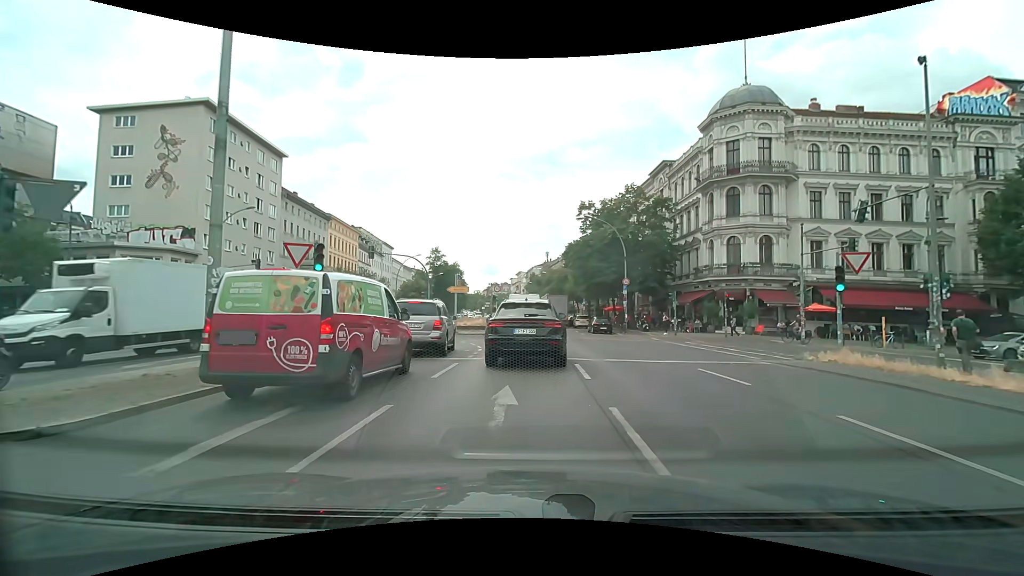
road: primary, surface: asphalt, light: Day
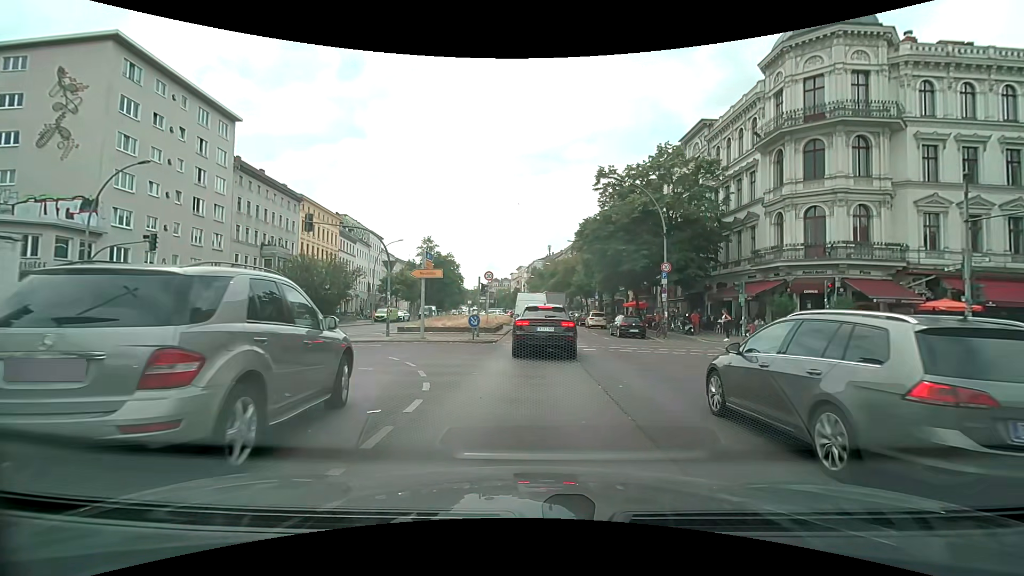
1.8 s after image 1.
(-0.1, +11.7) m; 0°
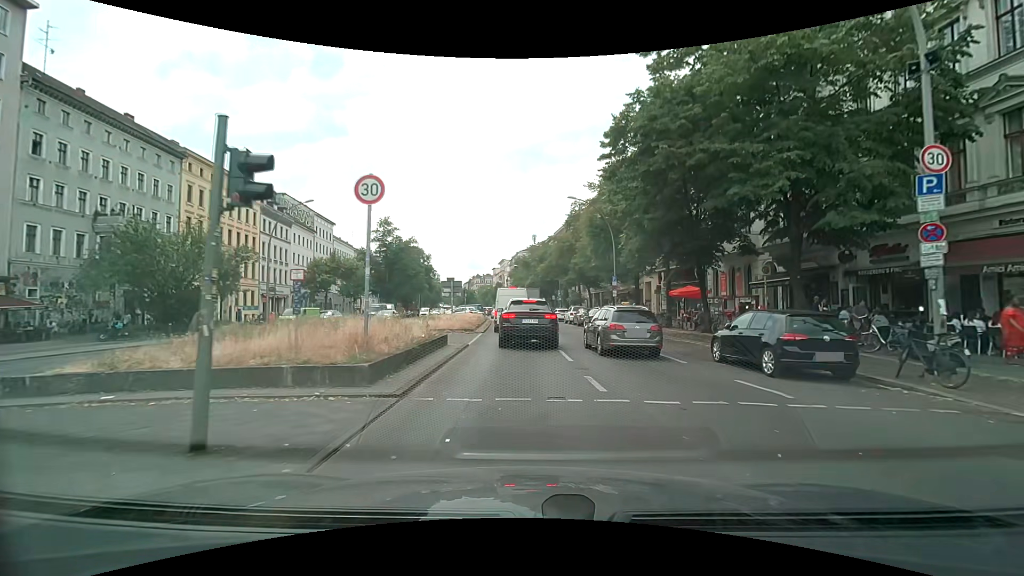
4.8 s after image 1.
(+0.3, +21.6) m; +2°
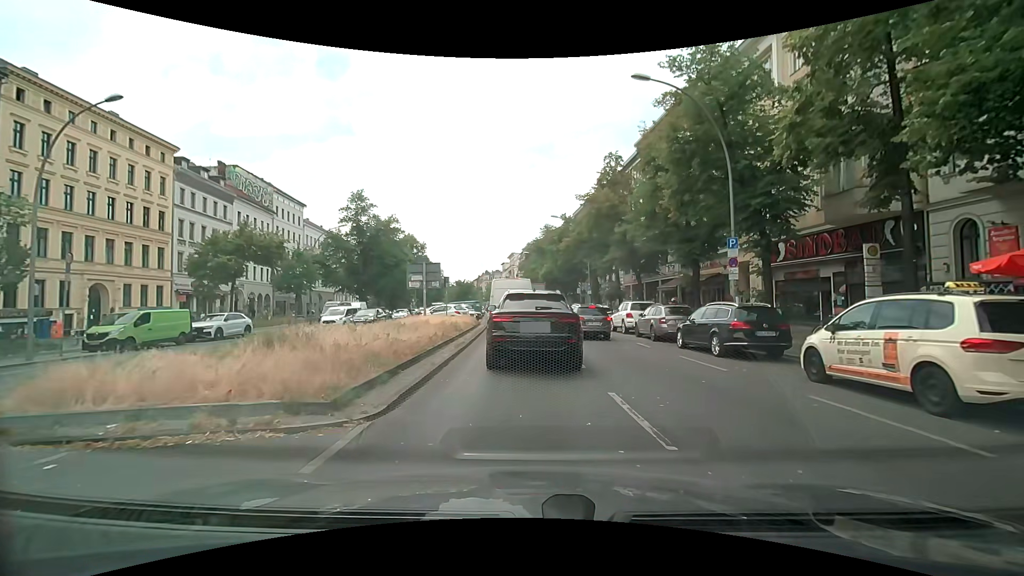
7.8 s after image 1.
(-0.4, +20.0) m; -3°
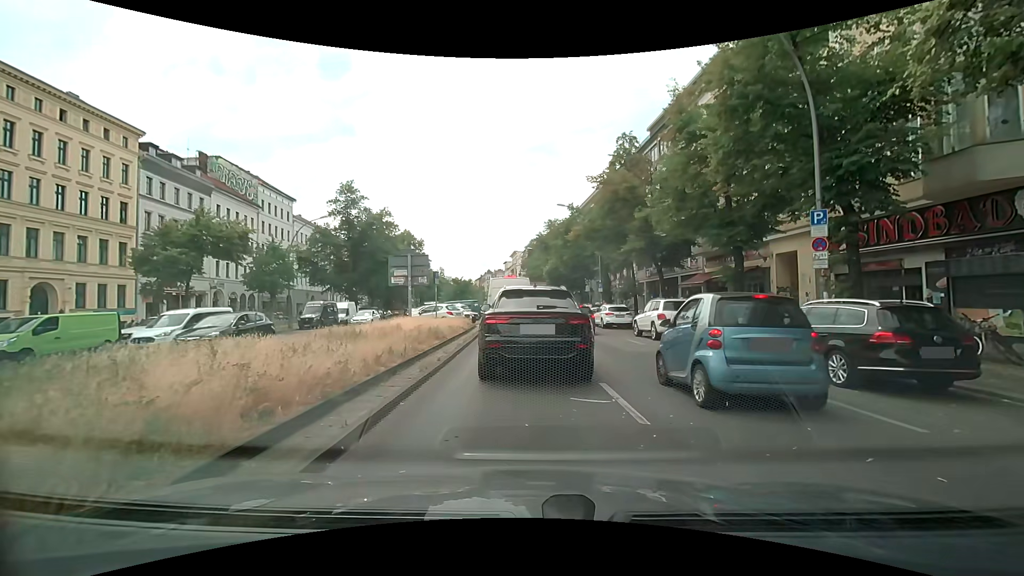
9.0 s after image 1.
(+0.1, +5.0) m; +1°
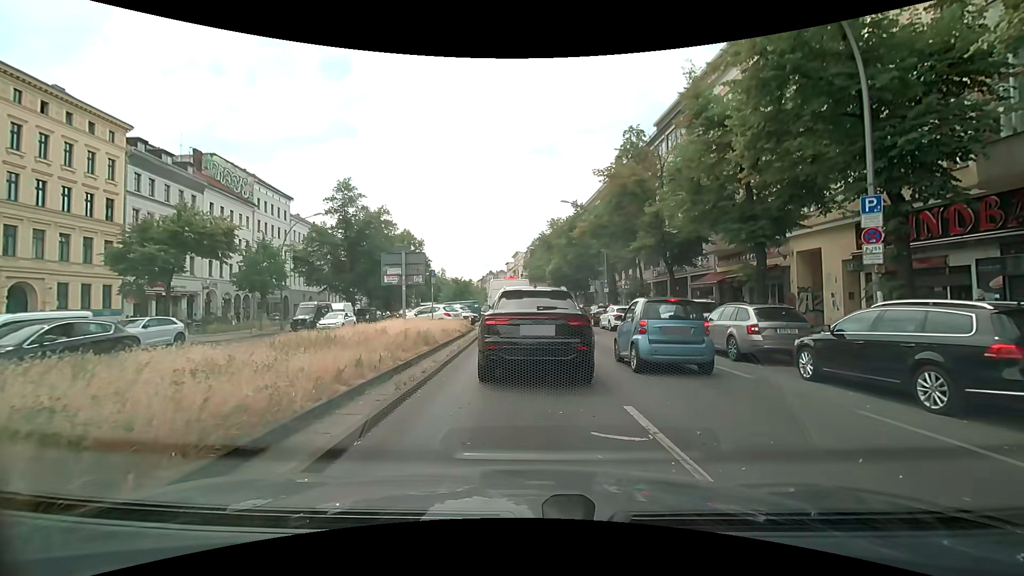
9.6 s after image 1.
(0.0, +1.9) m; -2°
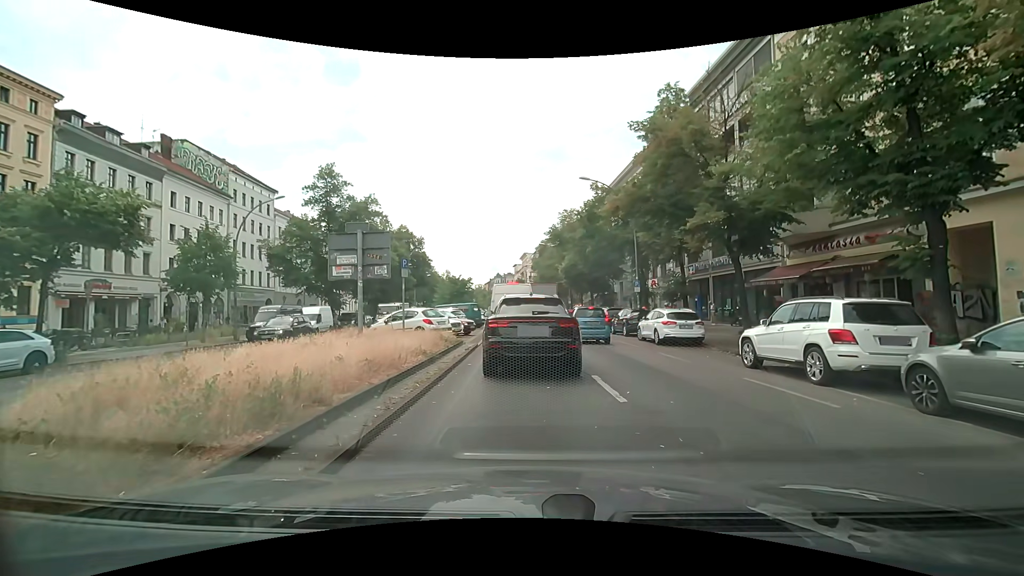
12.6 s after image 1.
(+0.2, +8.3) m; 0°
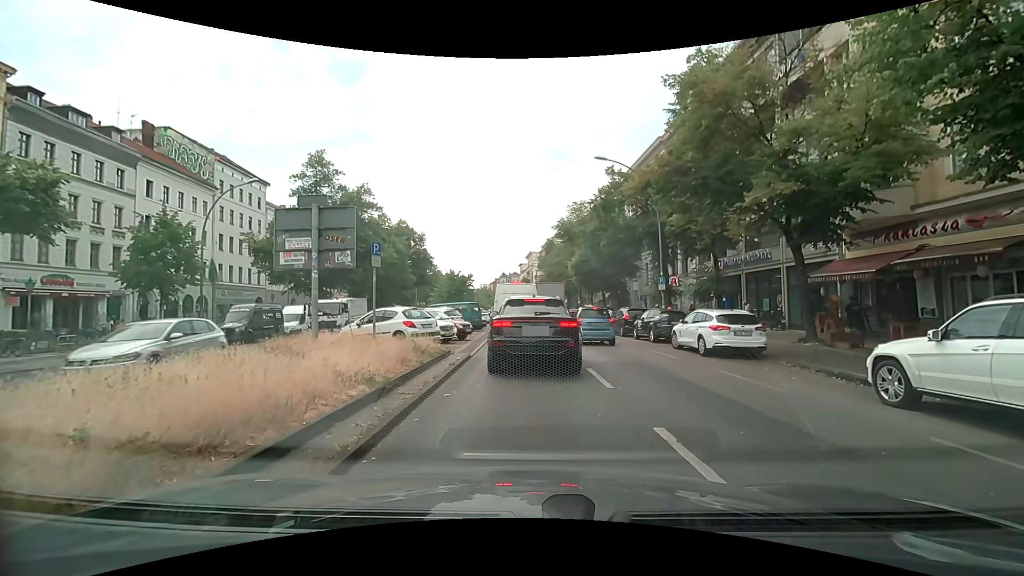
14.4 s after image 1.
(0.0, +4.5) m; 0°
